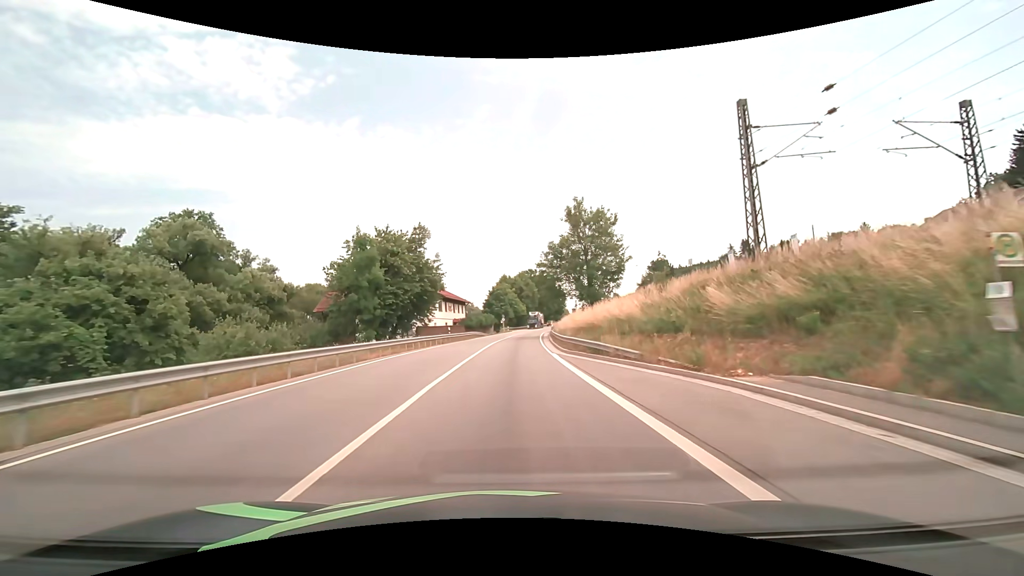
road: primary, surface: asphalt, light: Day
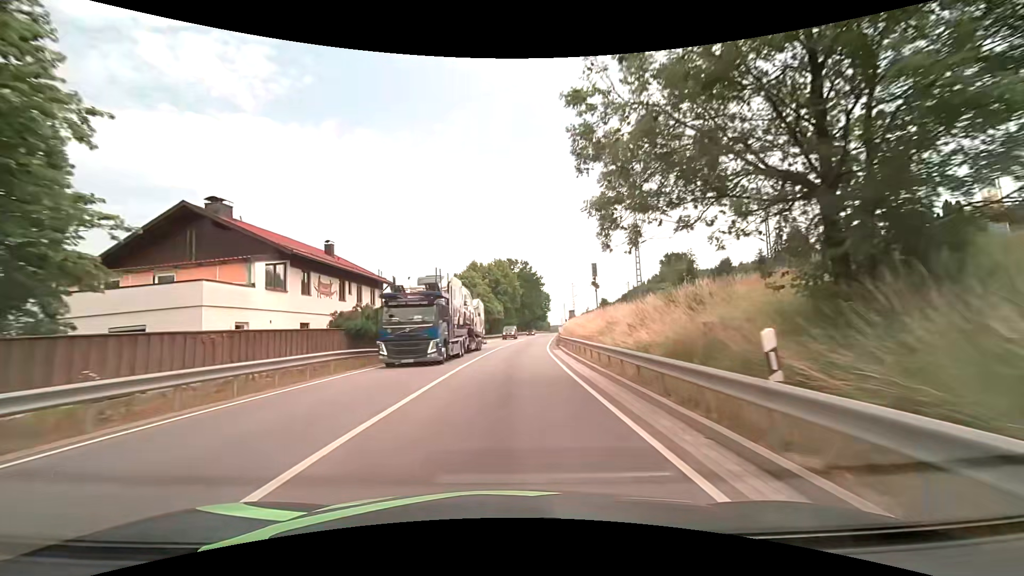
(+1.0, +40.5) m; +3°
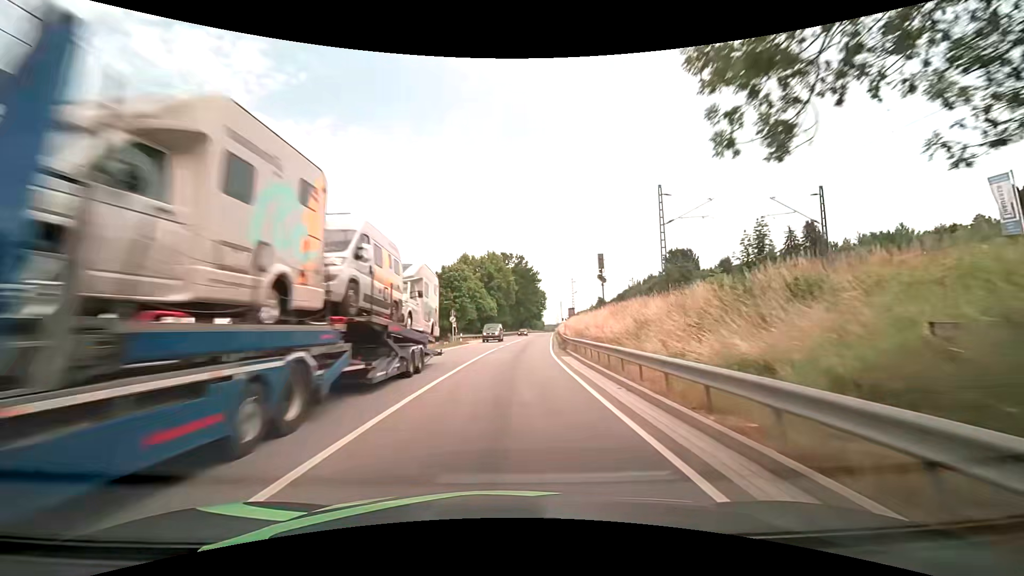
(0.0, +8.0) m; 0°
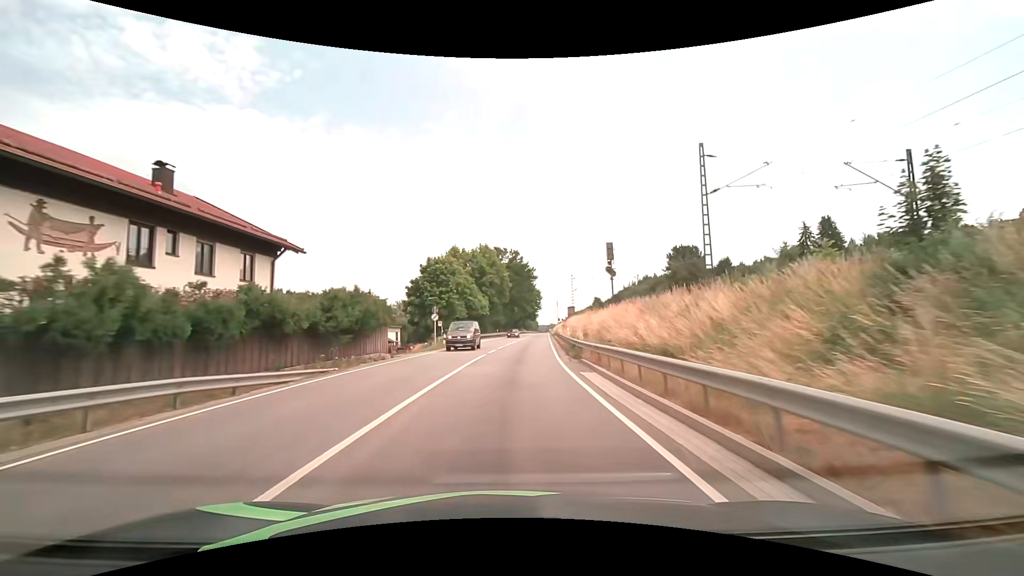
(+0.1, +8.0) m; +1°
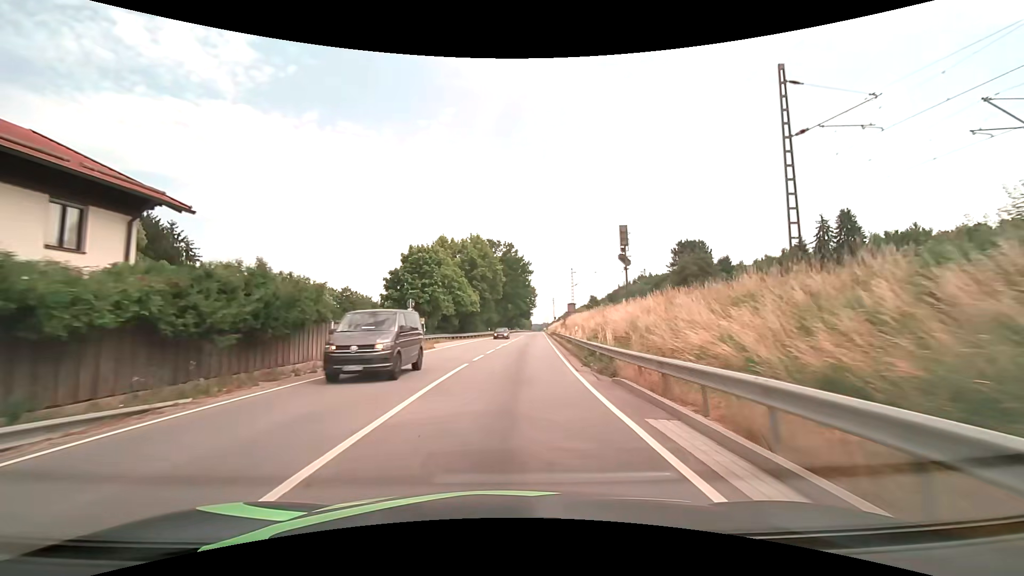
(+0.1, +8.0) m; +1°
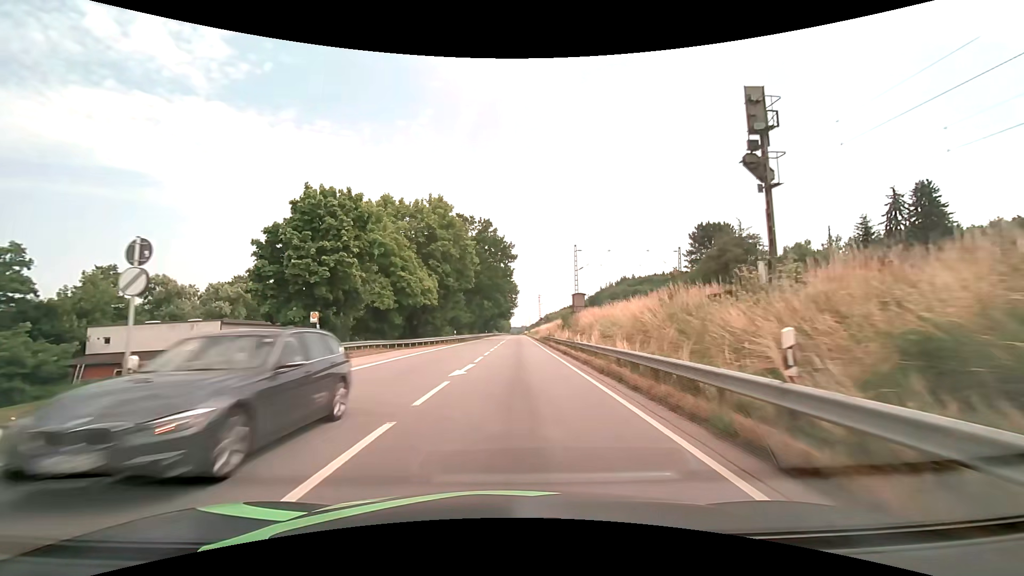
(+0.4, +23.9) m; +2°
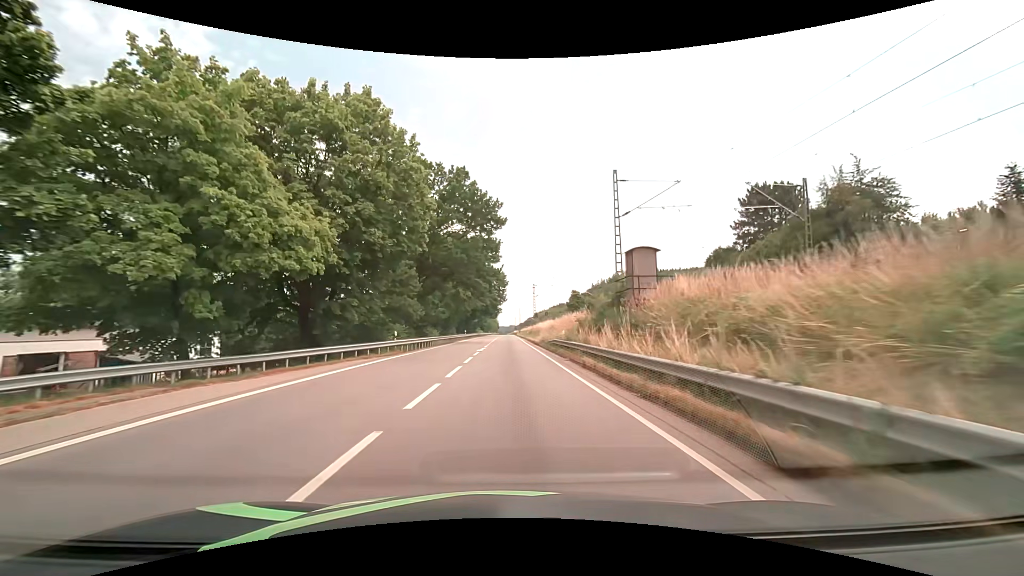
(+0.4, +24.6) m; +1°
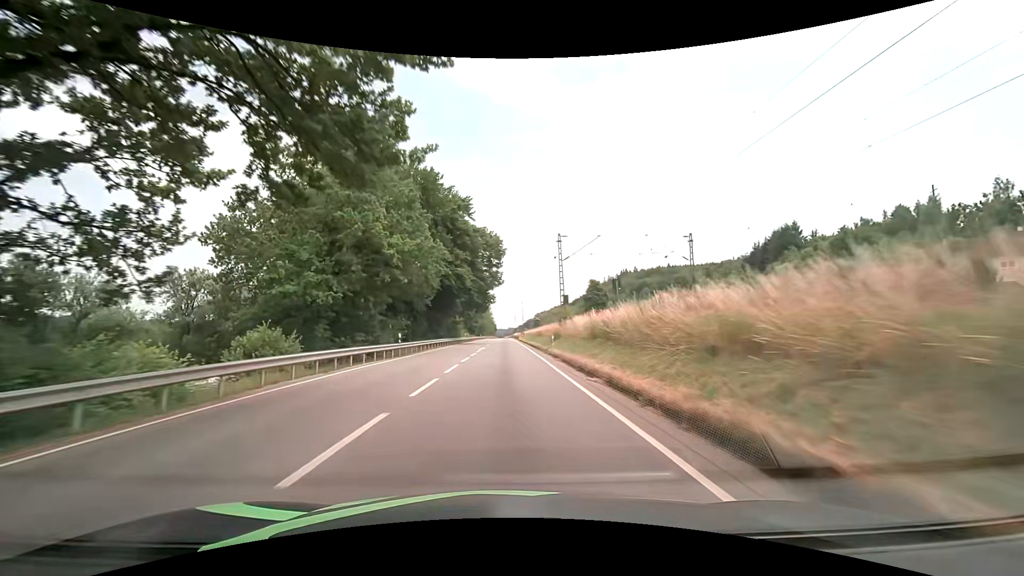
(+0.3, +48.0) m; 0°
(0, +10) (0, +20) (0, +30) (0, +40) (0, +50) (0, +60) (0, +70) (0, +80) (0, +90) (0, +100) m
